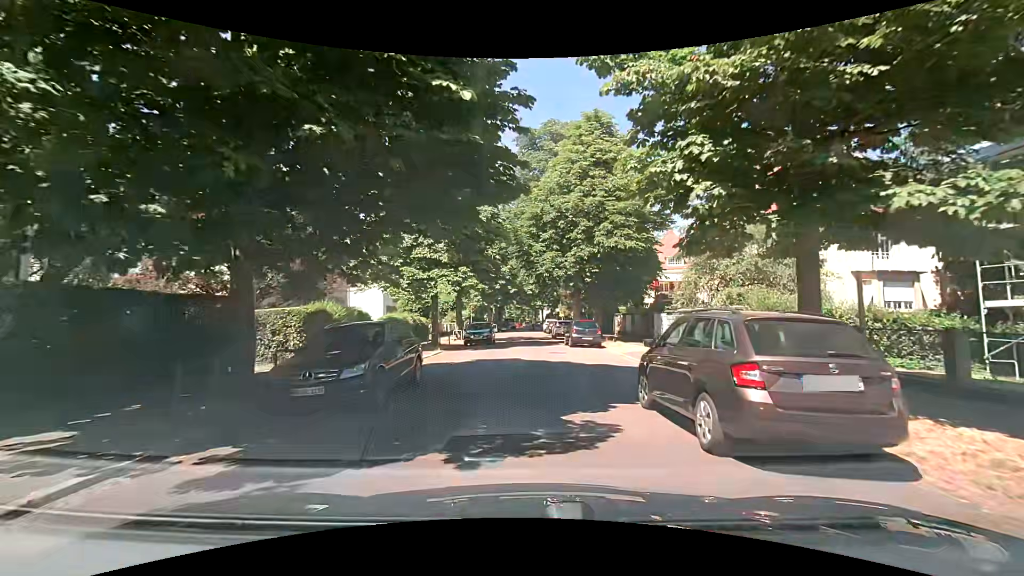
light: Day
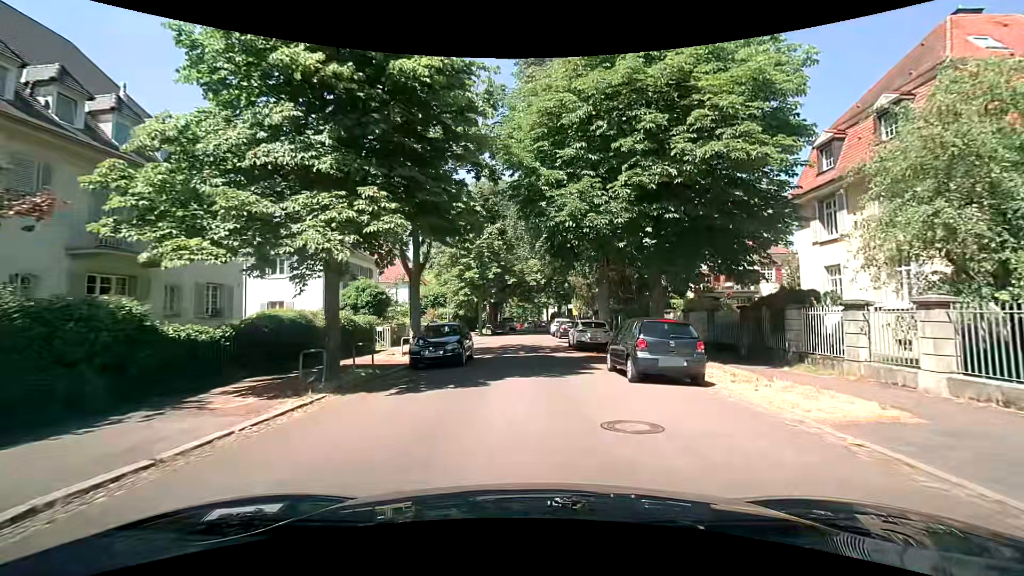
(+0.6, +14.7) m; +2°
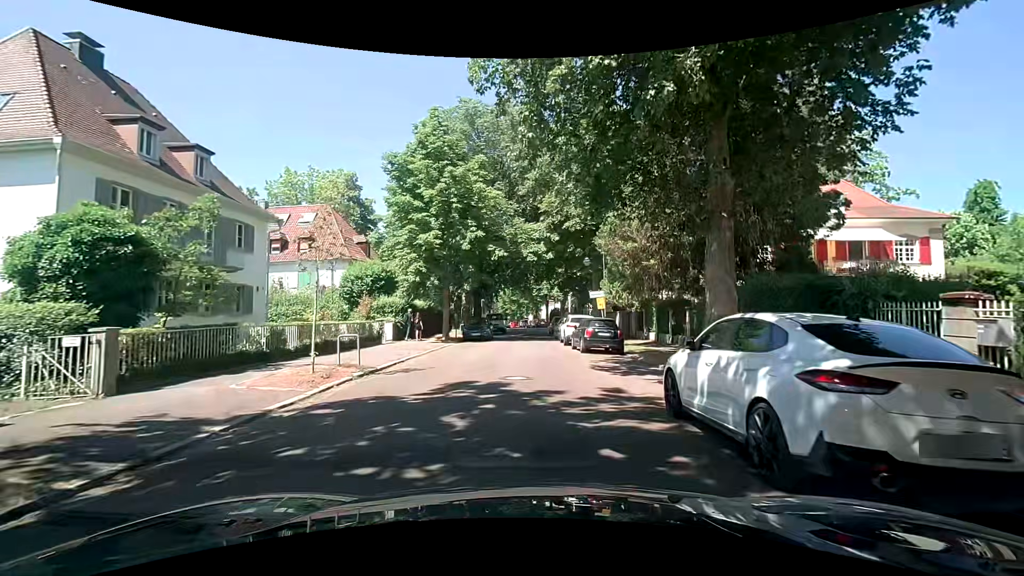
(-0.1, +18.7) m; 0°
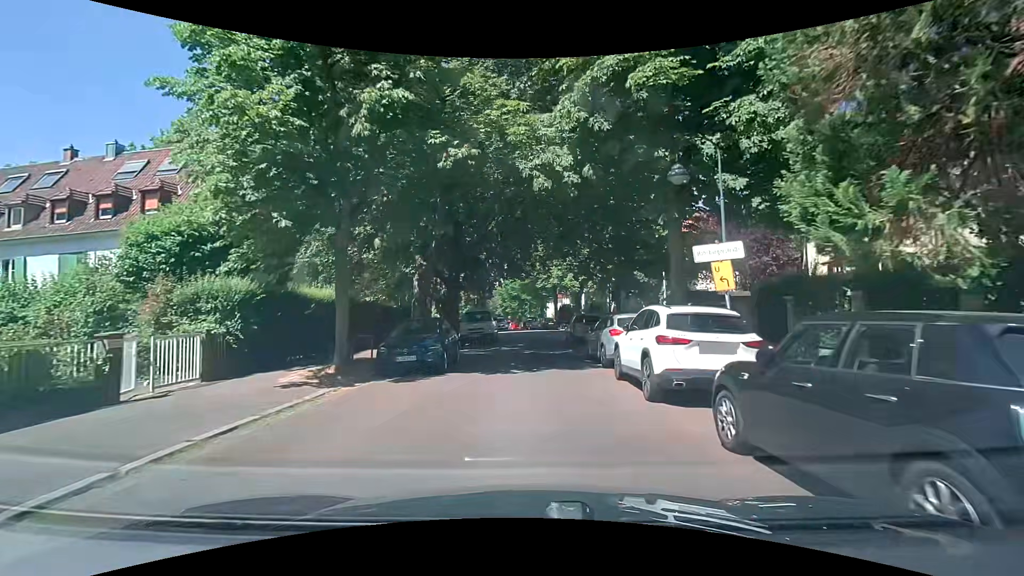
(+0.1, +17.5) m; 0°
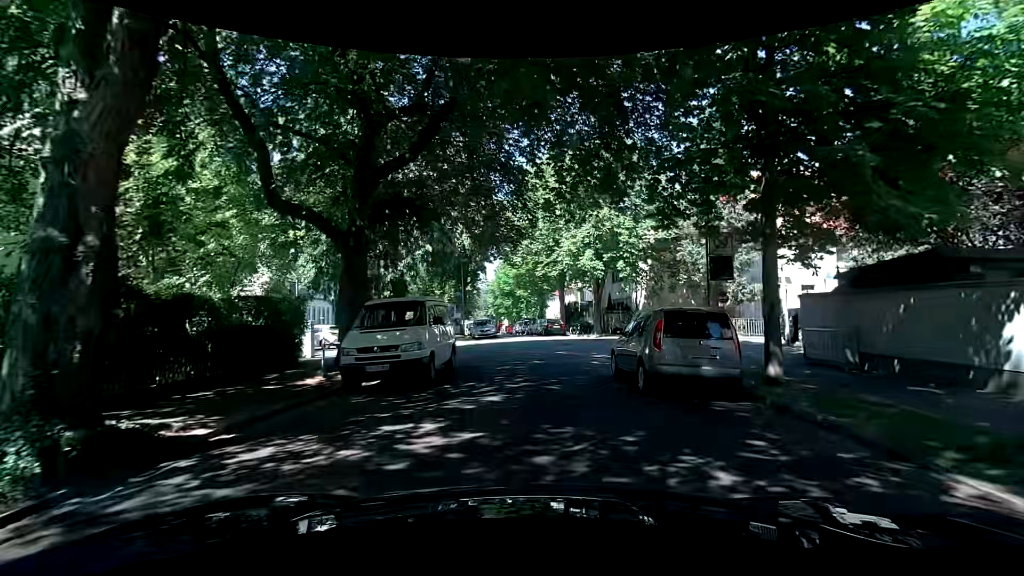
(+0.1, +16.6) m; +2°
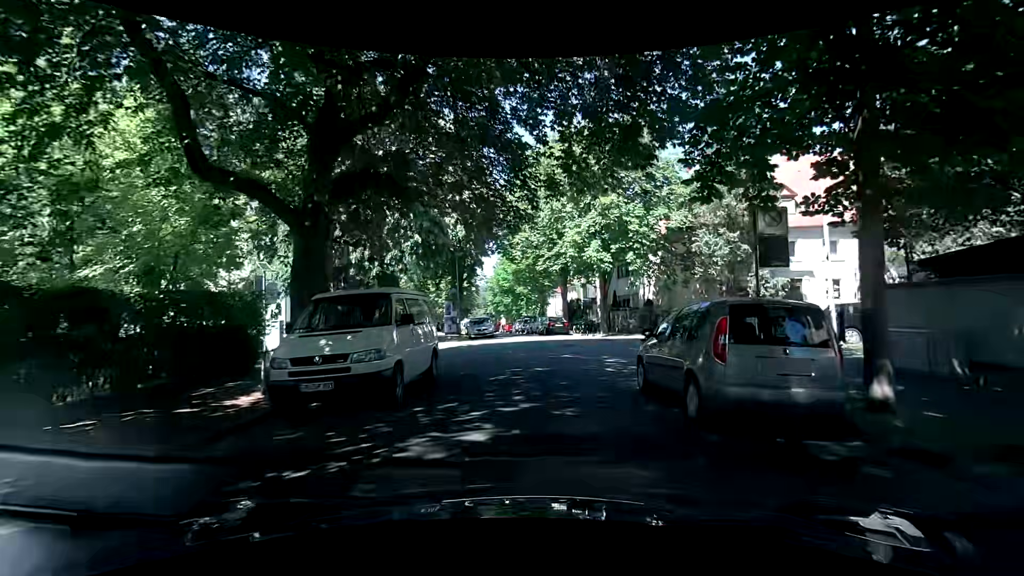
(-0.1, +2.7) m; -1°
